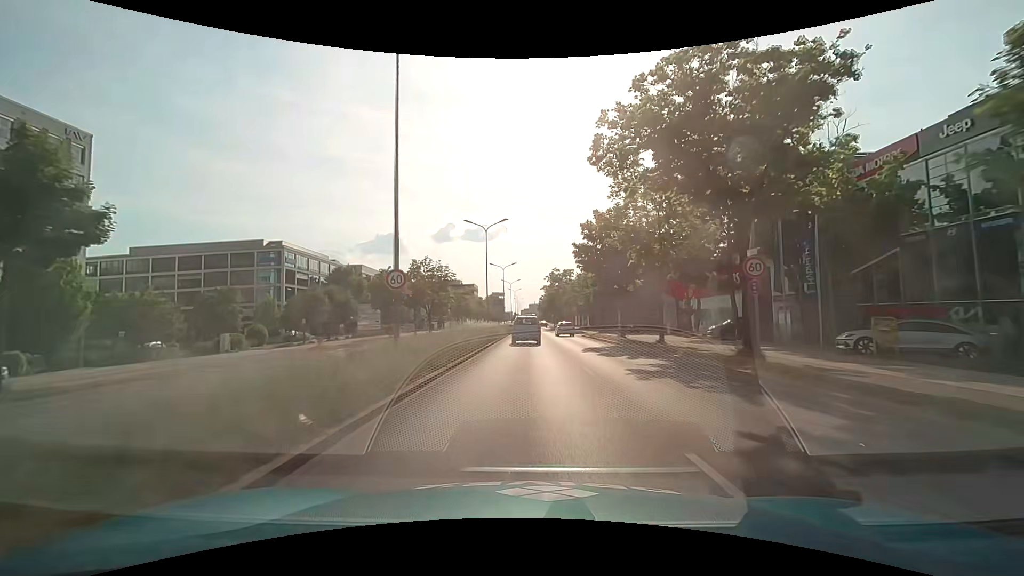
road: primary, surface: asphalt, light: Day
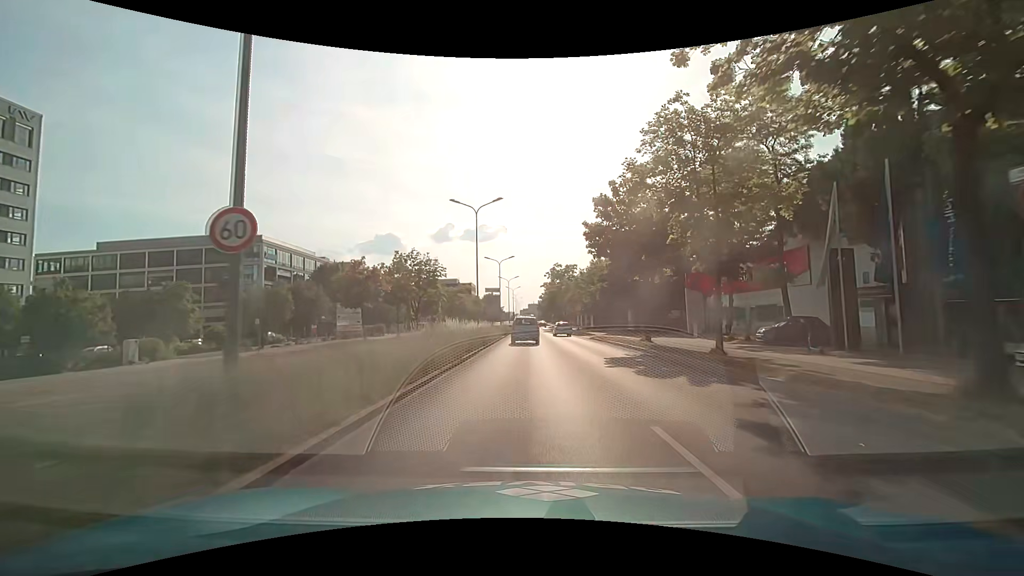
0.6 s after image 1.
(0.0, +7.7) m; 0°
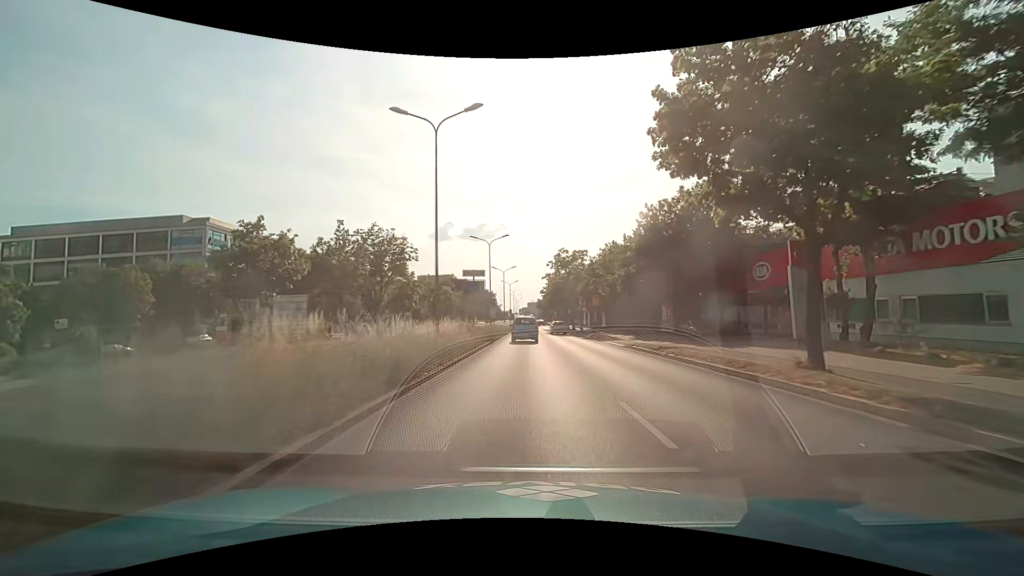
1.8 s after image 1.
(+0.1, +16.3) m; 0°
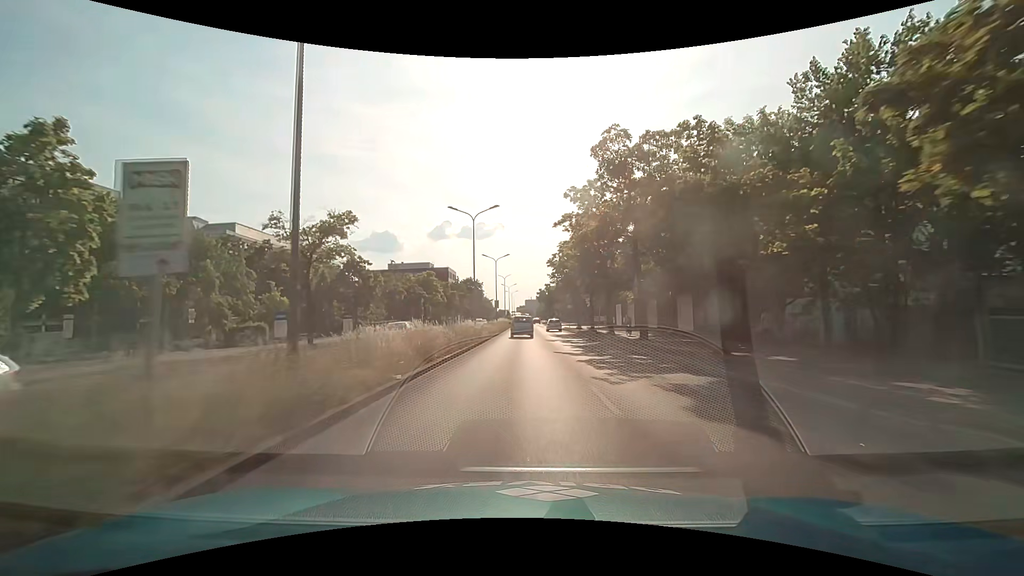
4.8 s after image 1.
(-0.1, +43.3) m; 0°
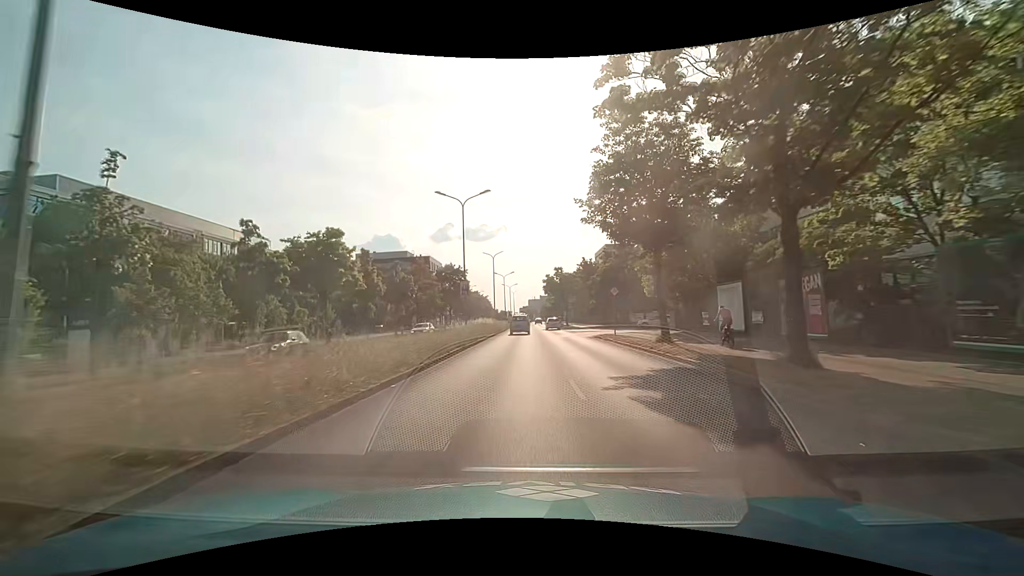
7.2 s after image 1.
(+0.1, +35.8) m; 0°
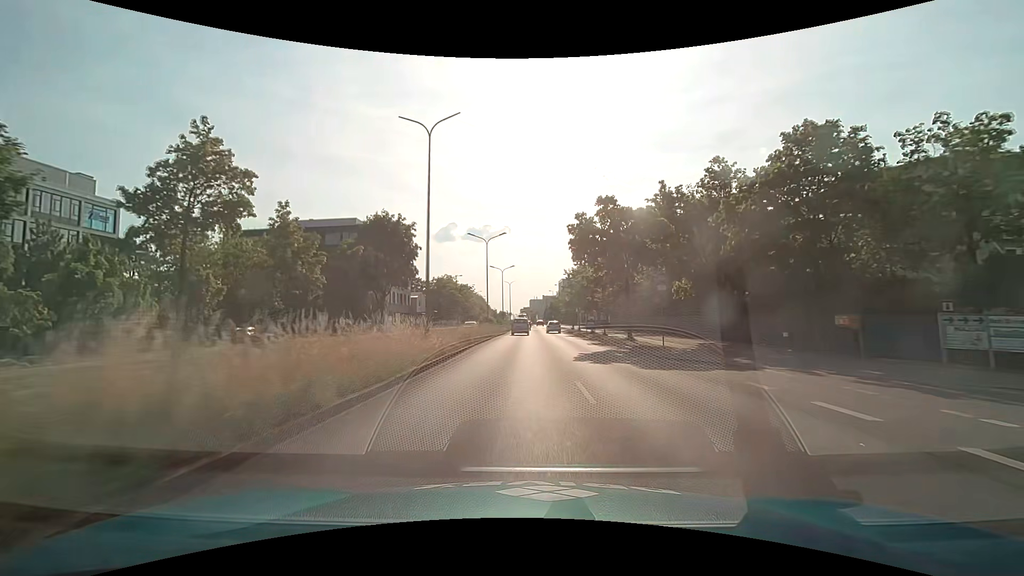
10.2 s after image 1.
(-0.3, +45.2) m; 0°
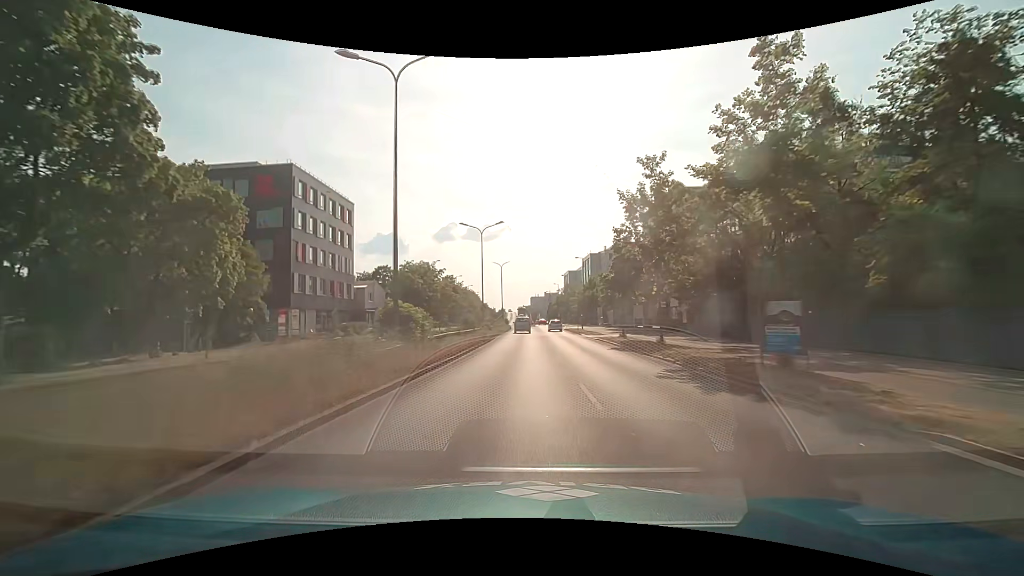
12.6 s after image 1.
(-0.1, +36.4) m; 0°
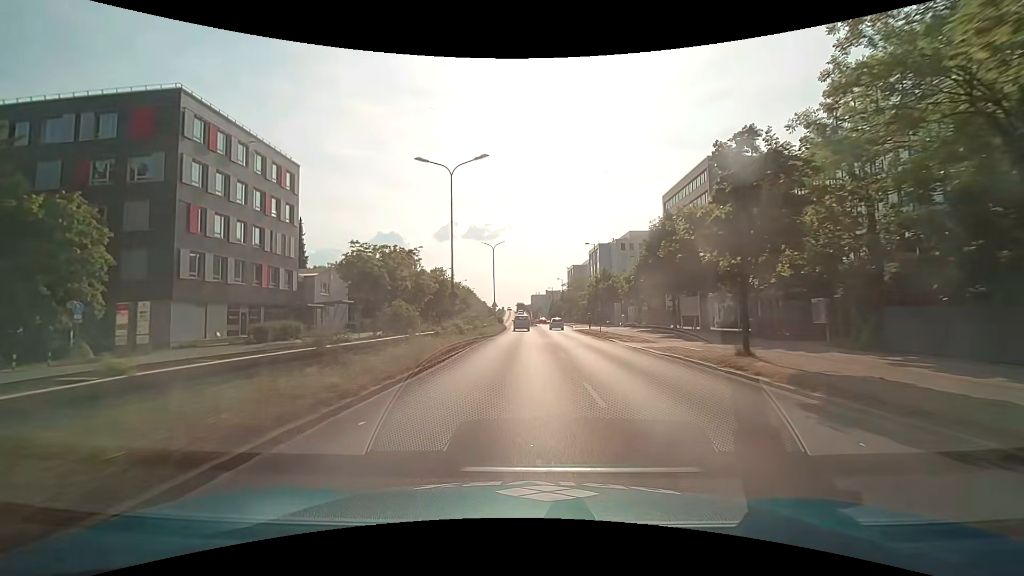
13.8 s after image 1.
(0.0, +18.3) m; 0°
(0, +10) (0, +20) (0, +30) (0, +40) (0, +50) (-1, +60) (-1, +70) (-1, +80) (-1, +90) (-2, +100) m
